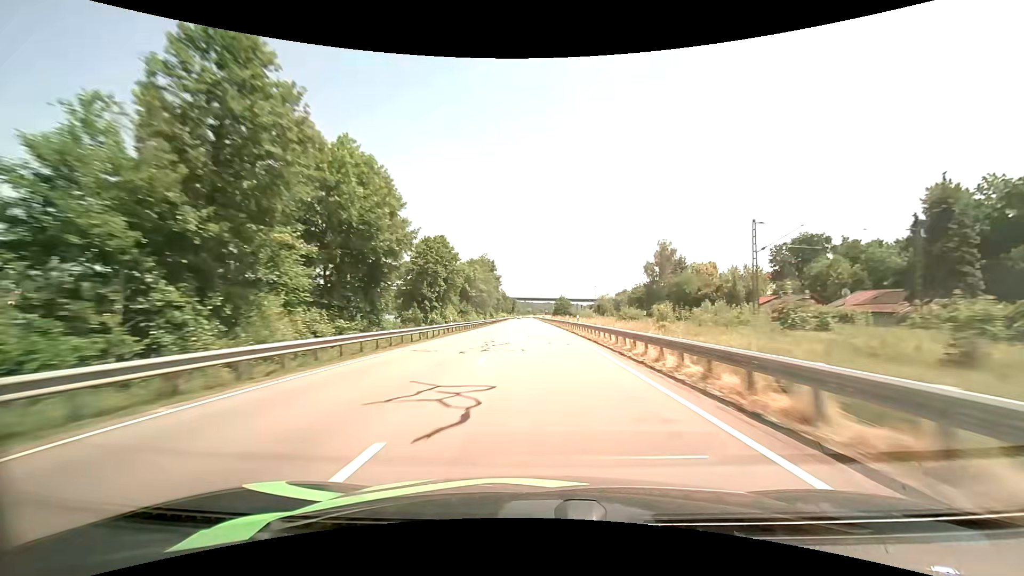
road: primary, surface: asphalt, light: Day
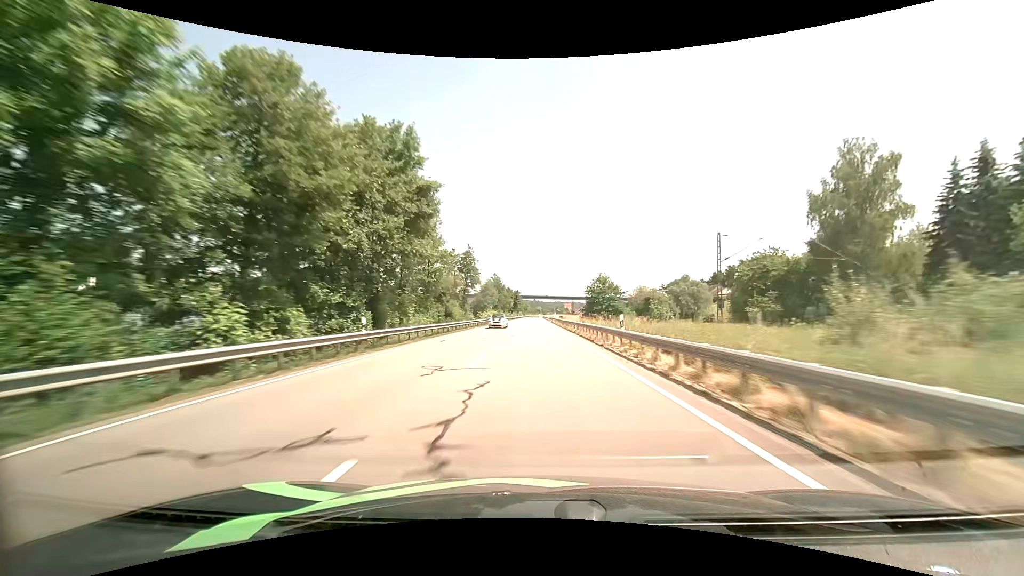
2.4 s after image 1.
(-0.7, +72.1) m; -1°
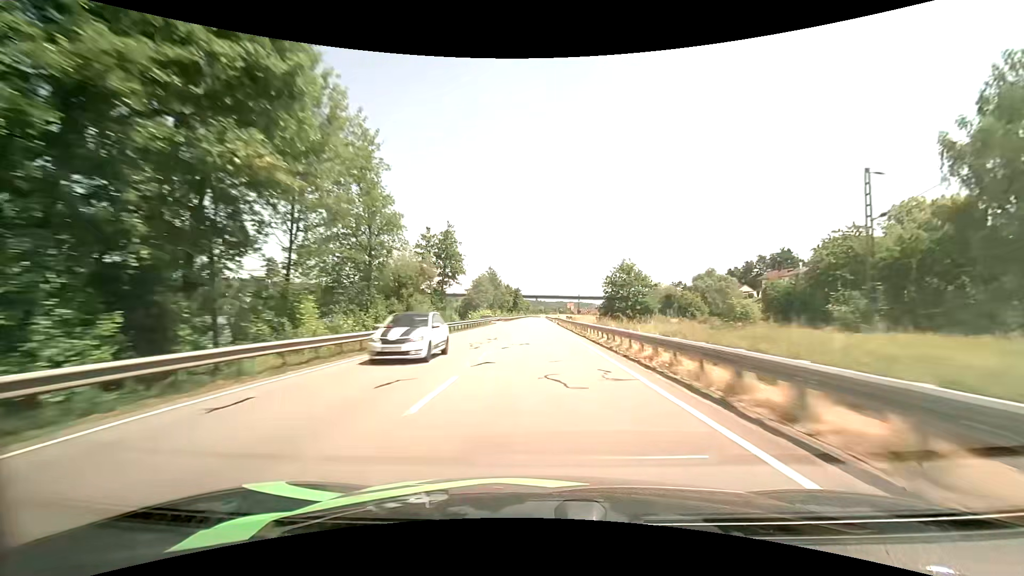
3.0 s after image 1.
(0.0, +17.8) m; 0°
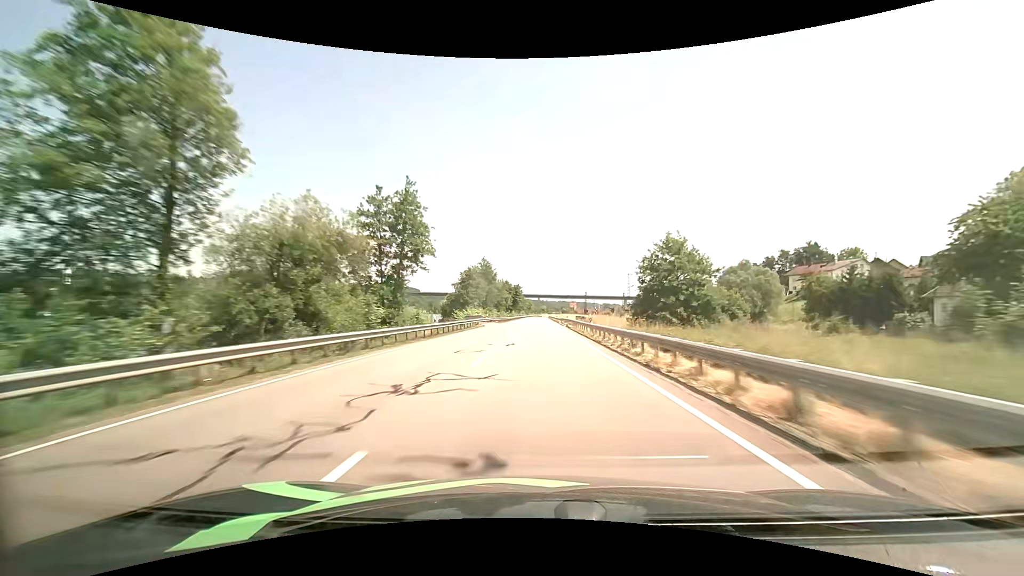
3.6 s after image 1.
(-0.1, +17.7) m; 0°
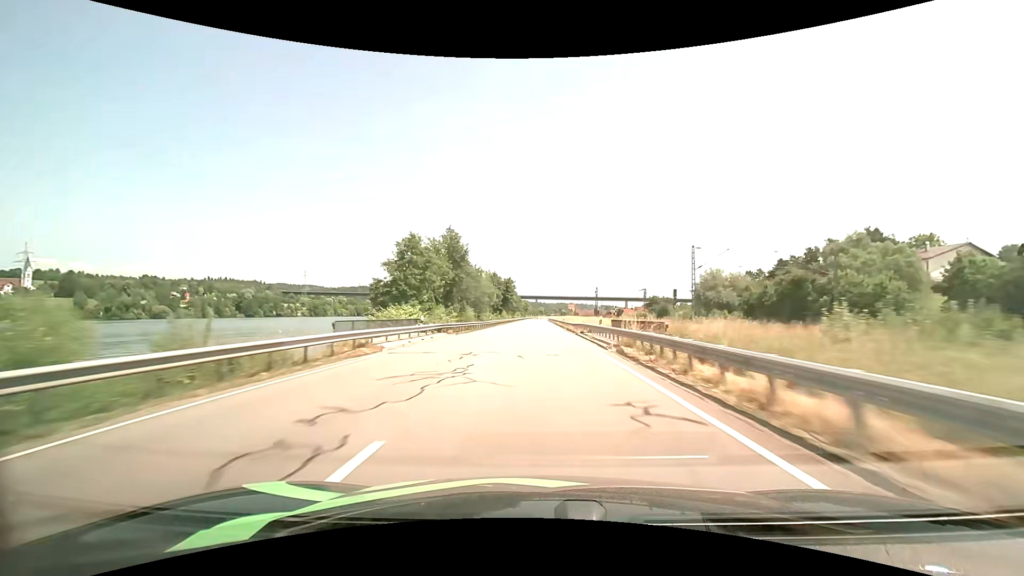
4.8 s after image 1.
(+0.1, +35.3) m; 0°
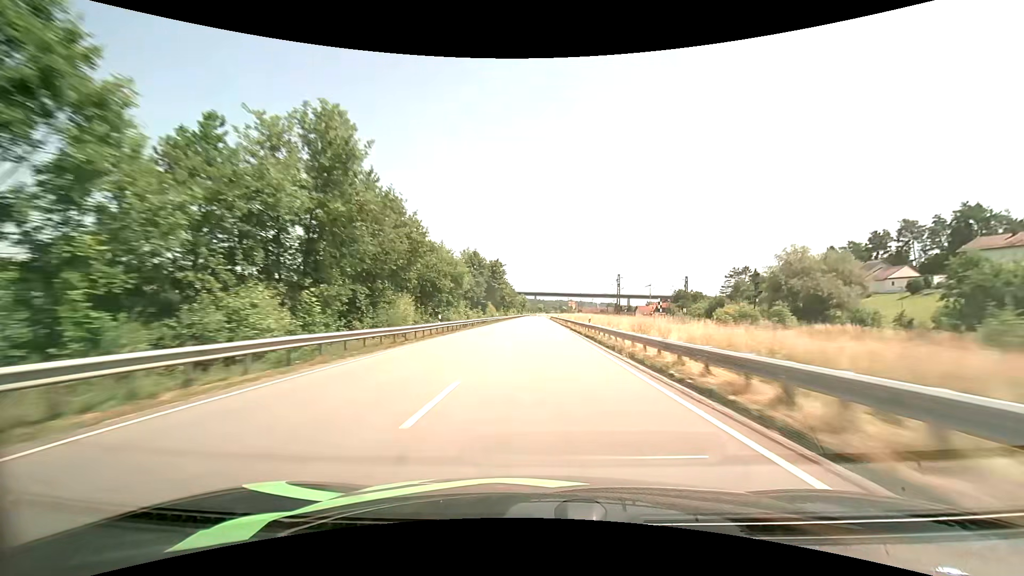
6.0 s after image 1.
(0.0, +35.1) m; 0°
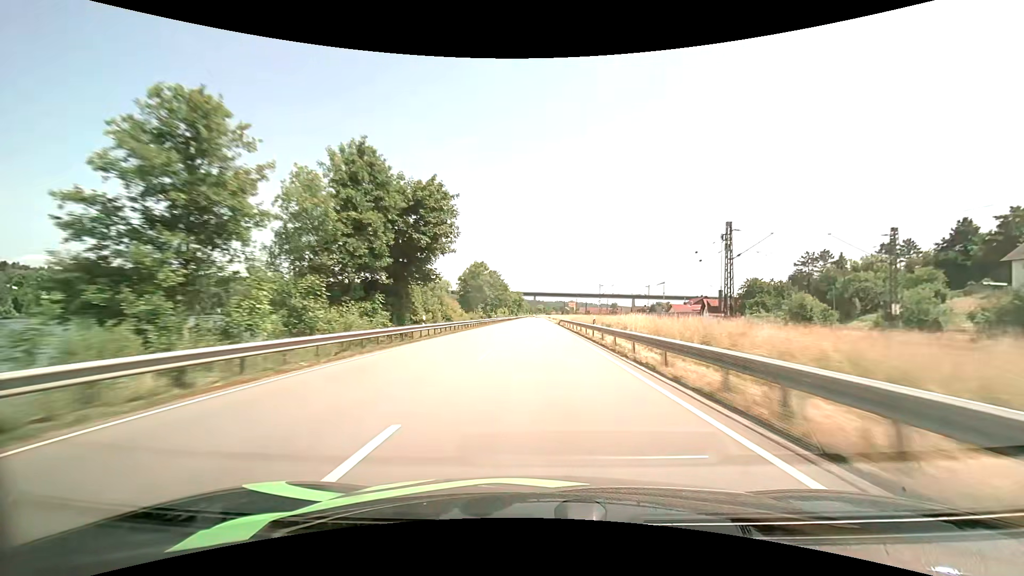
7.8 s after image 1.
(+0.1, +52.2) m; 0°
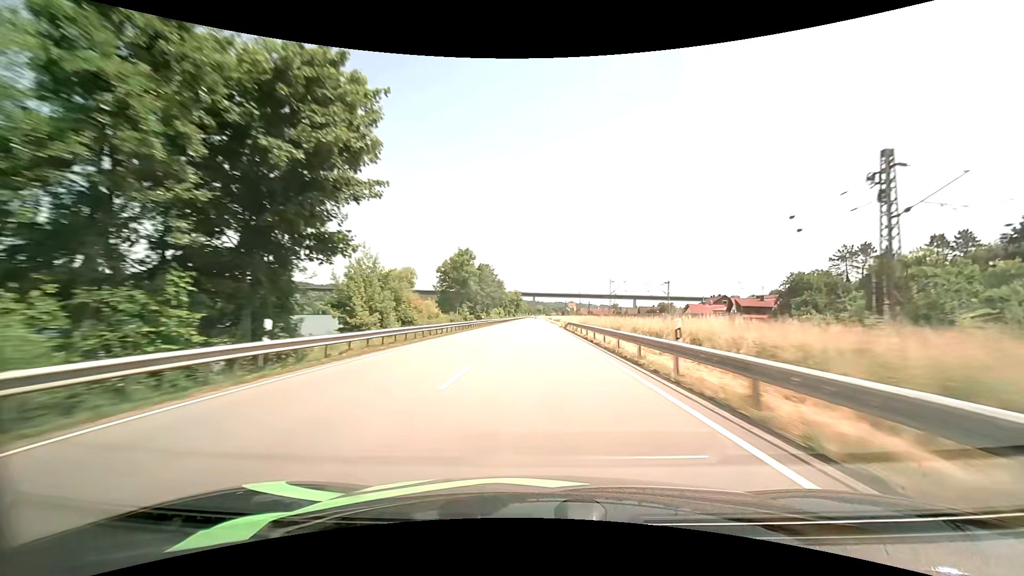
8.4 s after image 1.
(0.0, +17.2) m; 0°
(0, +10) (0, +20) (0, +30) (0, +40) (0, +50) (0, +60) (0, +70) (0, +80) (0, +90) (0, +100) m
